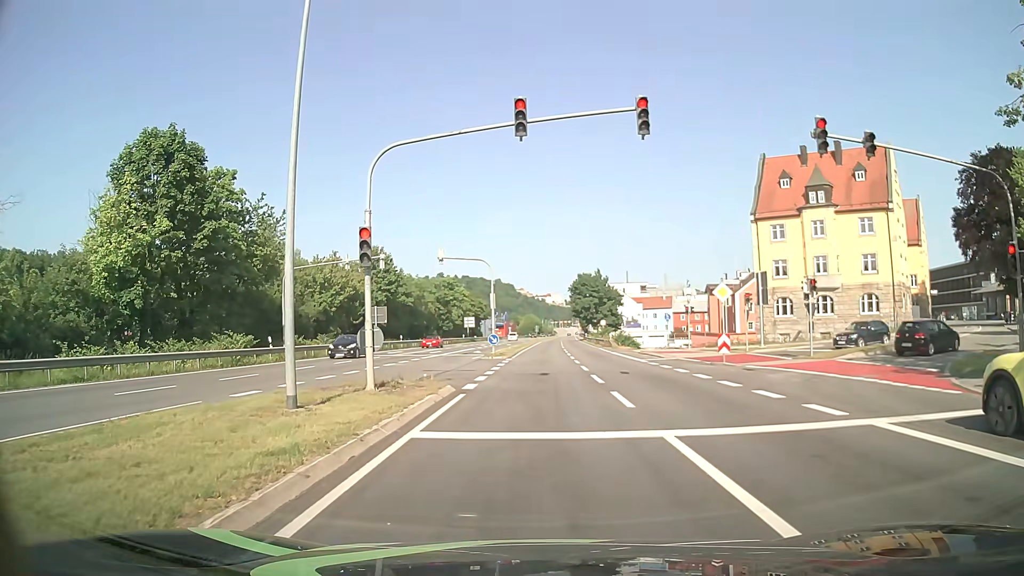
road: primary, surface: asphalt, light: Day
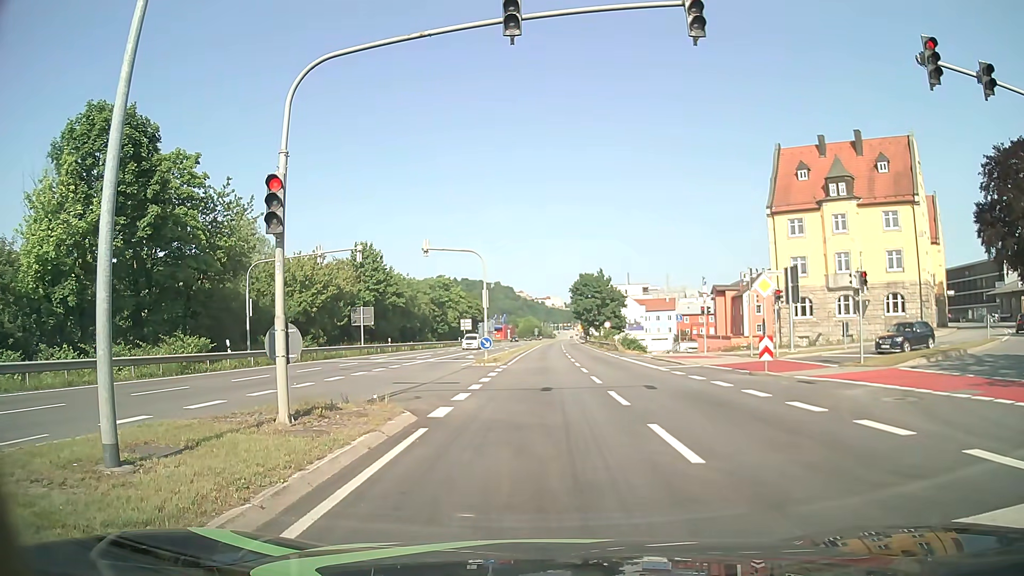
(0.0, +4.8) m; -2°
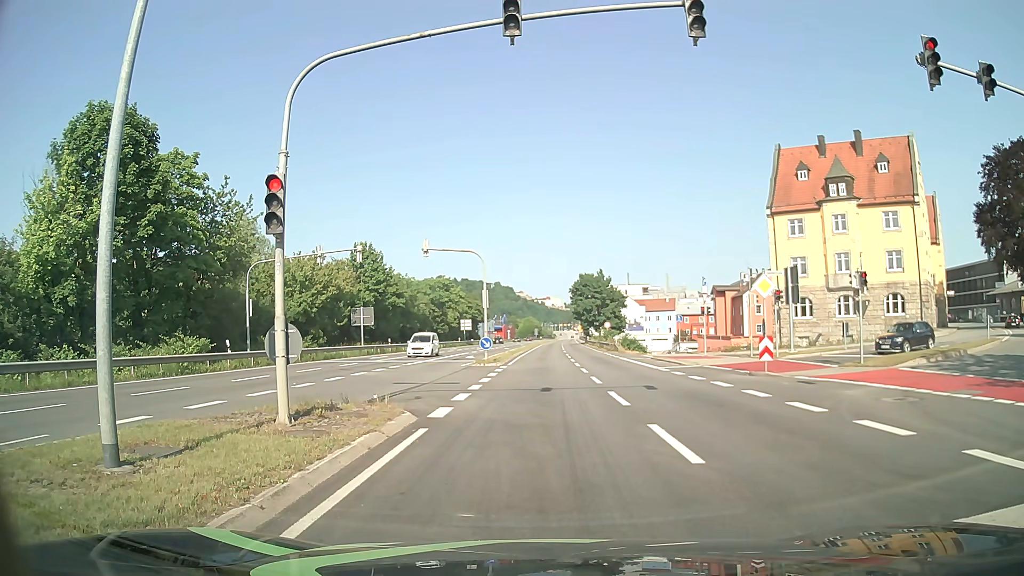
(0.0, +0.1) m; 0°
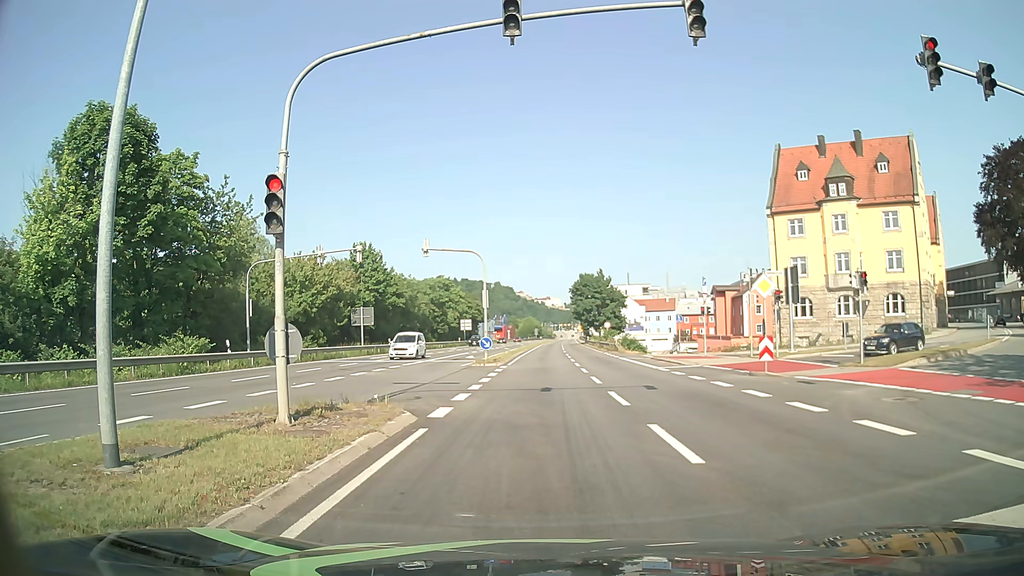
(0.0, 0.0) m; 0°
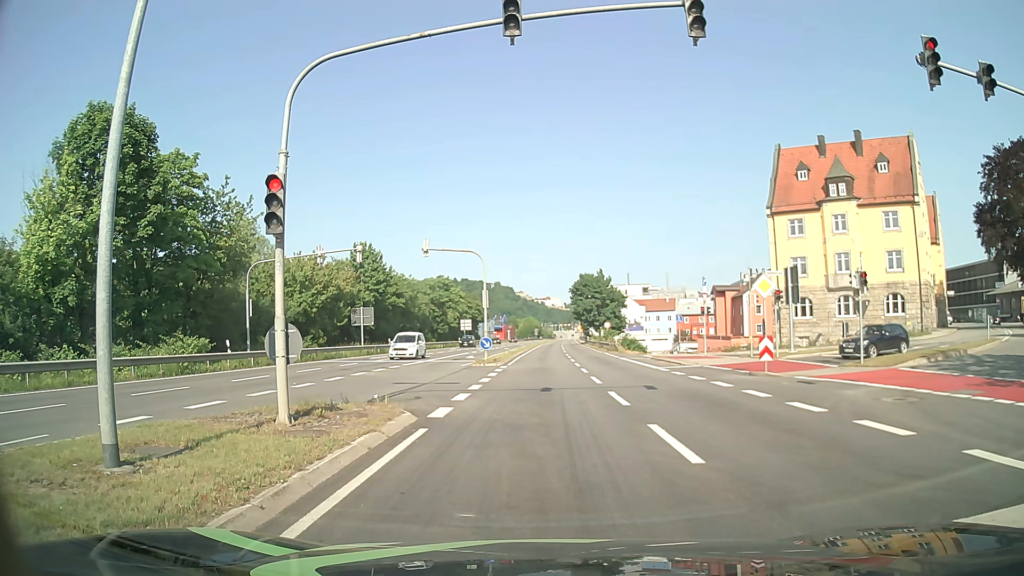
(0.0, 0.0) m; 0°
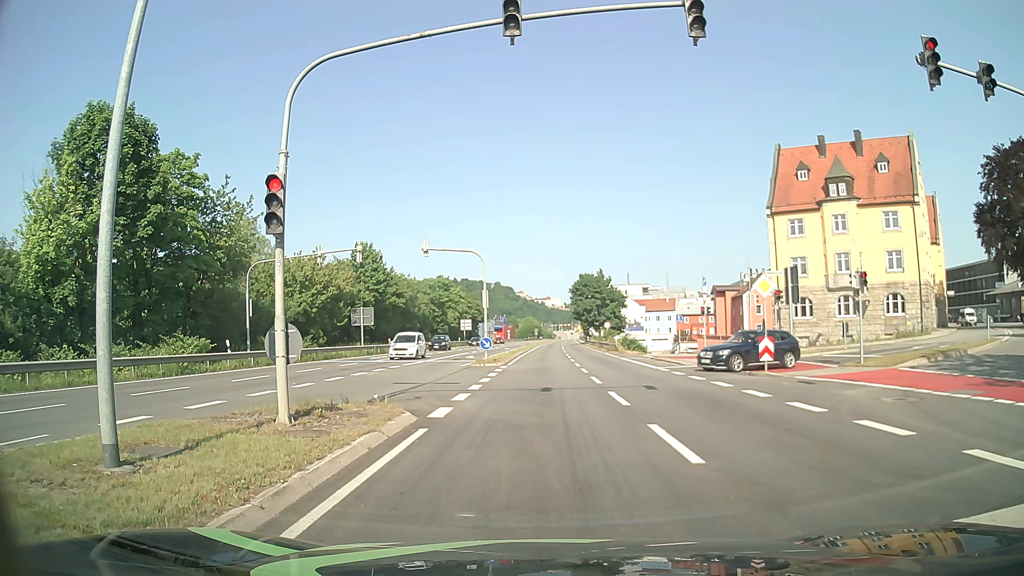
(0.0, 0.0) m; 0°
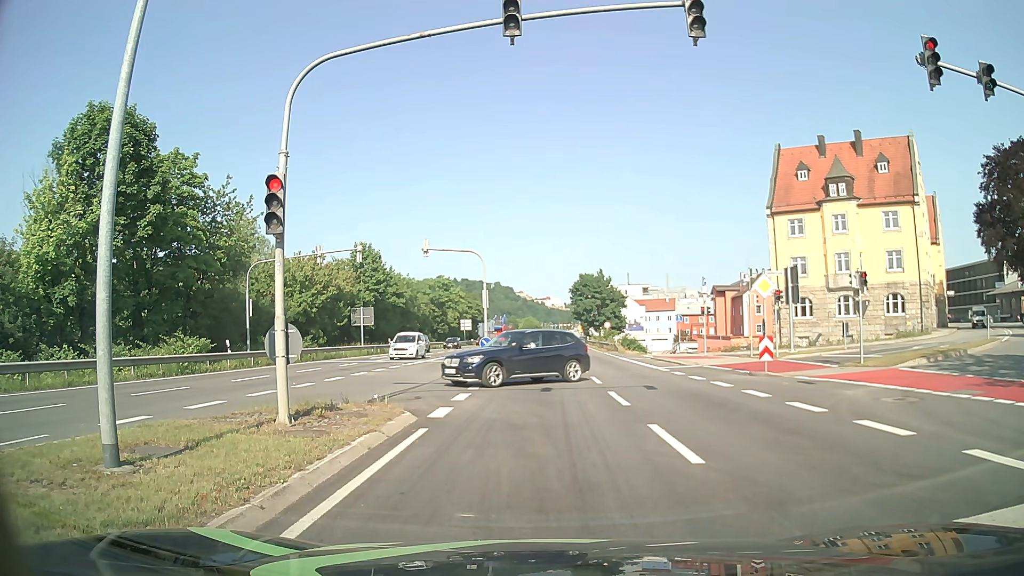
(0.0, 0.0) m; 0°
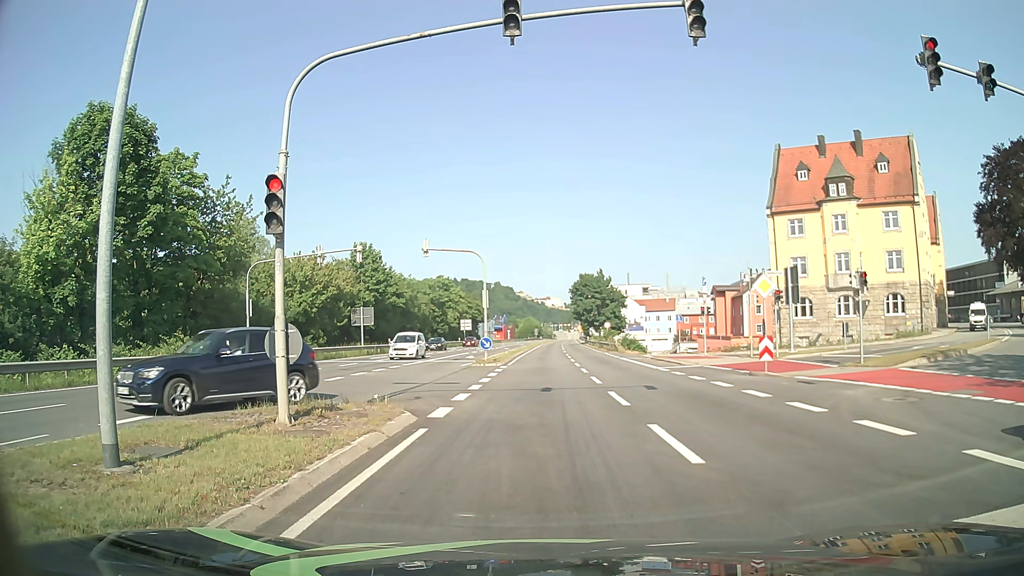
(0.0, 0.0) m; 0°
(0, +10) (+1, +20) (+1, +30) (+2, +40) (+2, +50) (+3, +60) (+3, +70) (+4, +80) (+4, +90) (+5, +100) m
